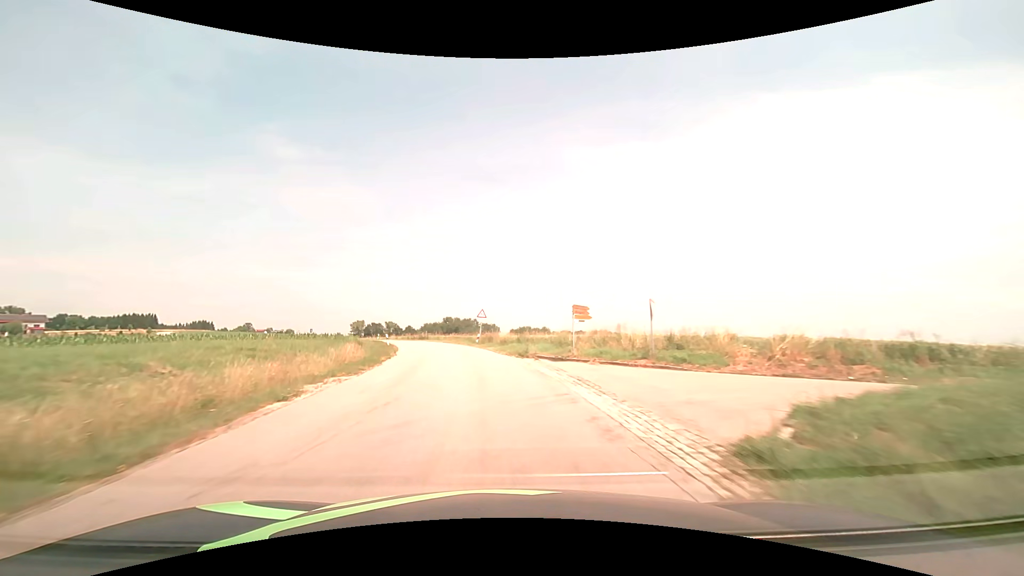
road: tertiary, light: Day
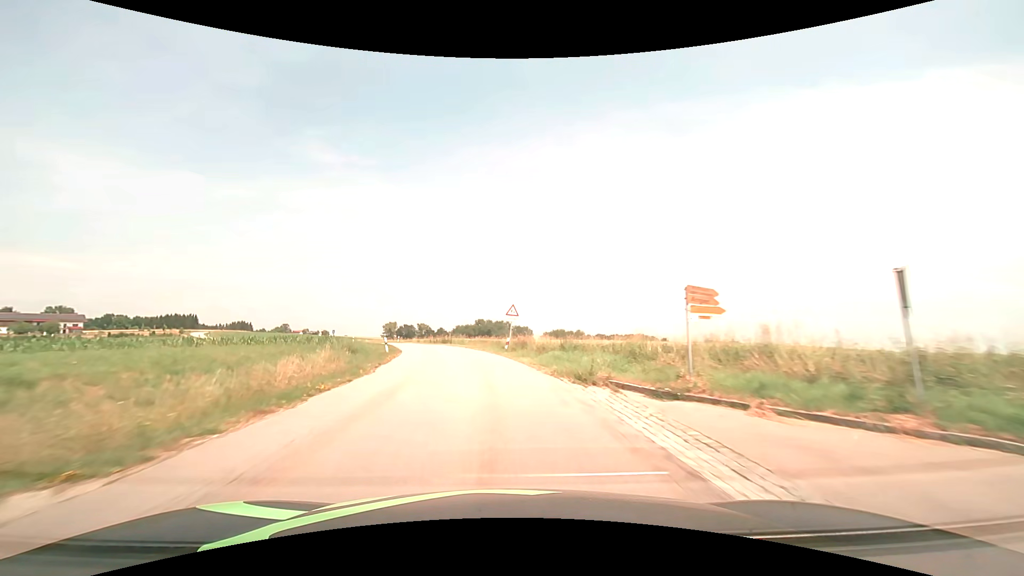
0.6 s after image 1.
(-0.3, +10.5) m; -4°
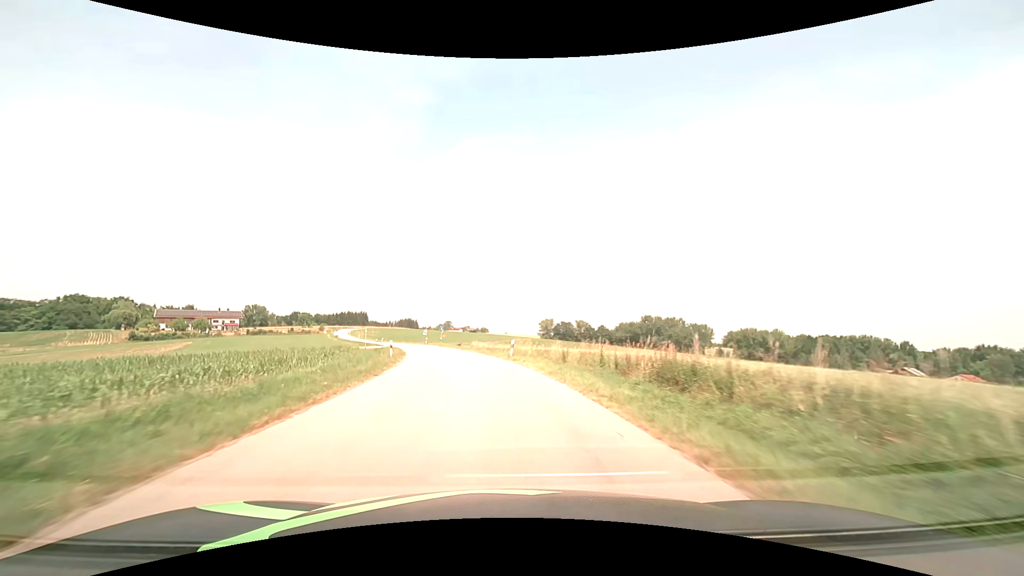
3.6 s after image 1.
(-7.9, +51.8) m; -18°
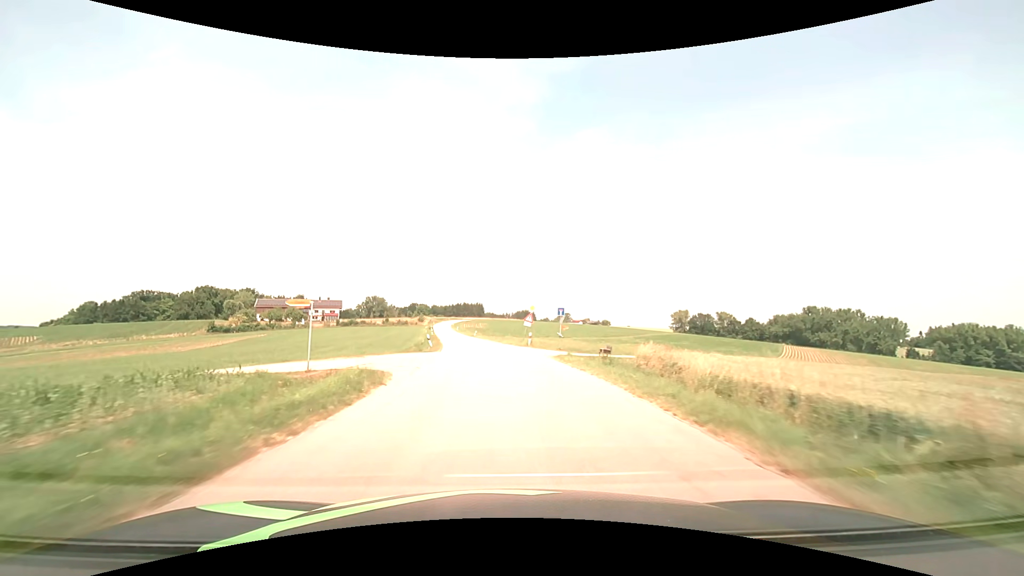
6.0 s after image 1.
(-5.2, +41.9) m; -13°
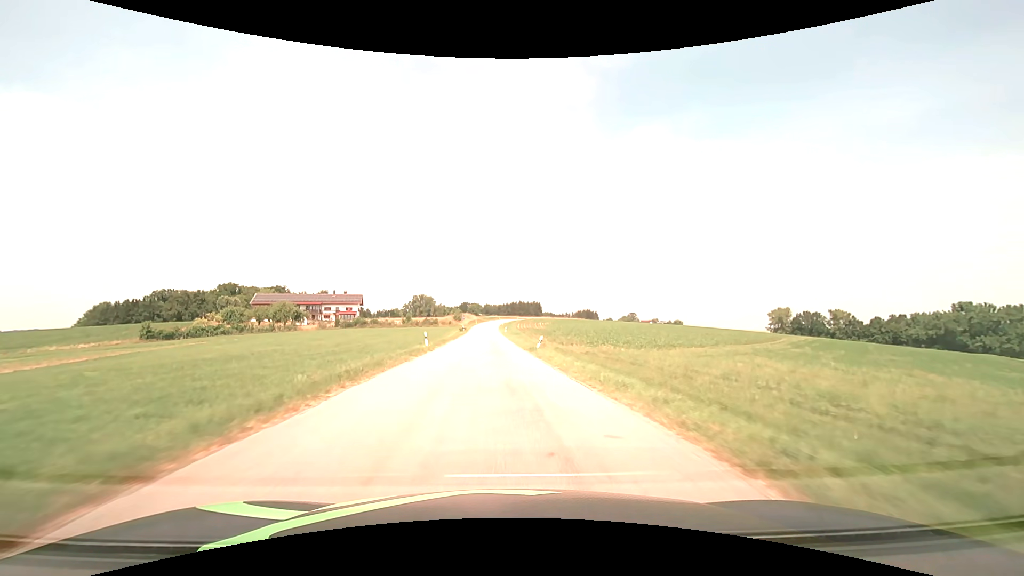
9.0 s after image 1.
(-3.8, +52.8) m; -7°
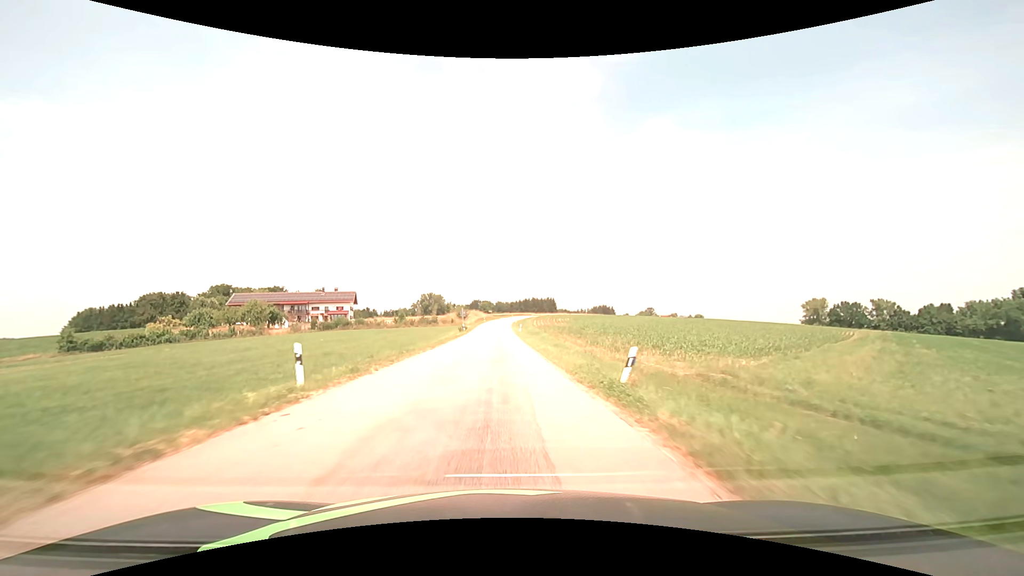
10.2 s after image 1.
(-0.2, +21.0) m; -1°
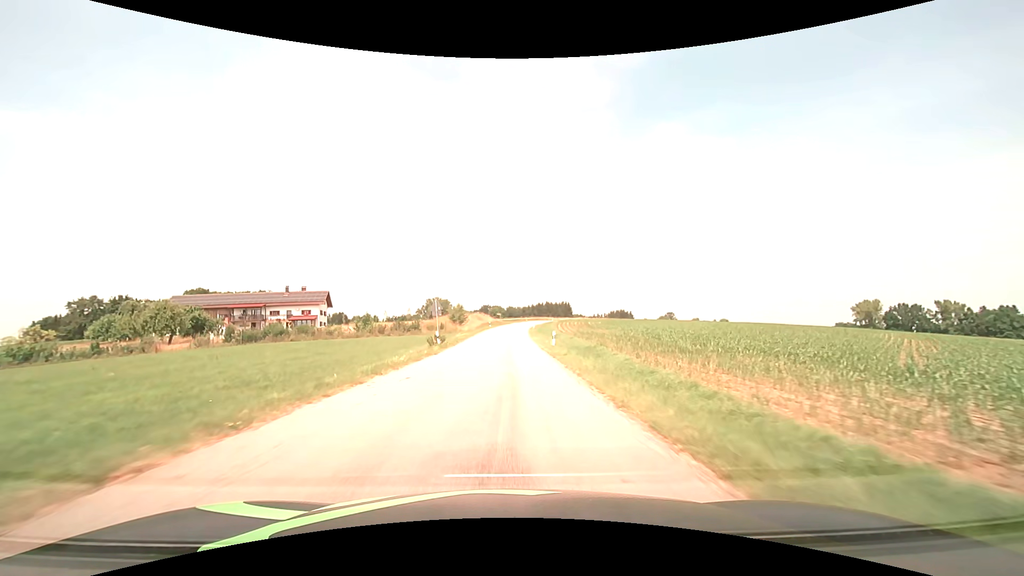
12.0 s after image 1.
(-0.5, +31.4) m; -1°
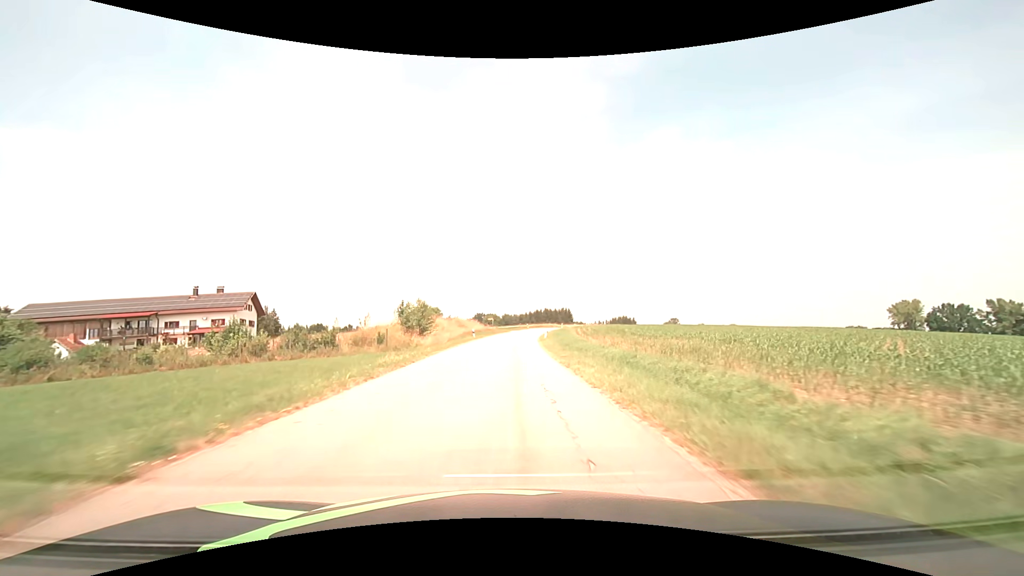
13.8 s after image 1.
(+0.1, +31.1) m; +1°
(0, +10) (0, +20) (0, +30) (+1, +40) (+1, +50) (+2, +60) (+3, +70) (+4, +80) (+6, +90) (+8, +99) m
